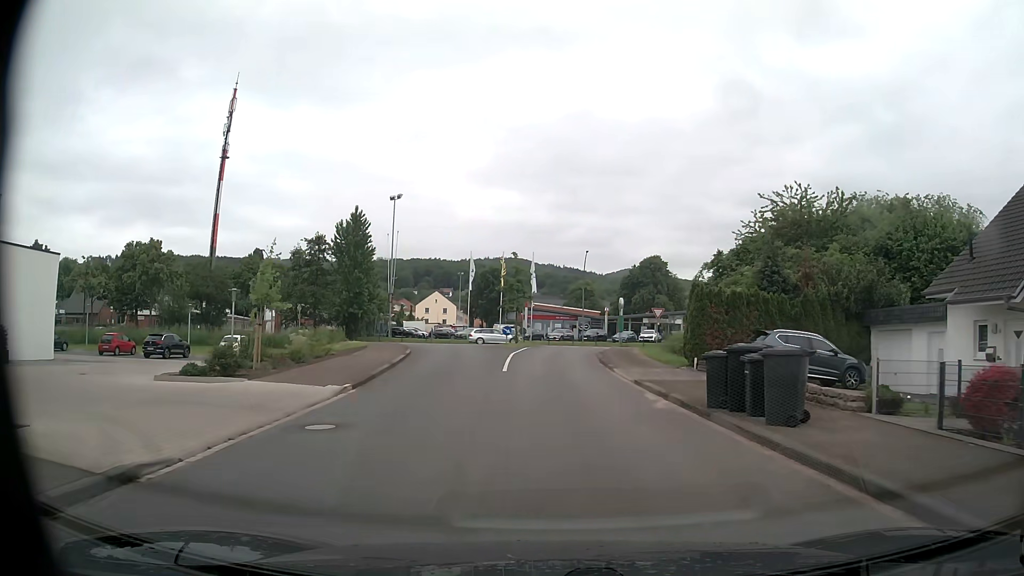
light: Day
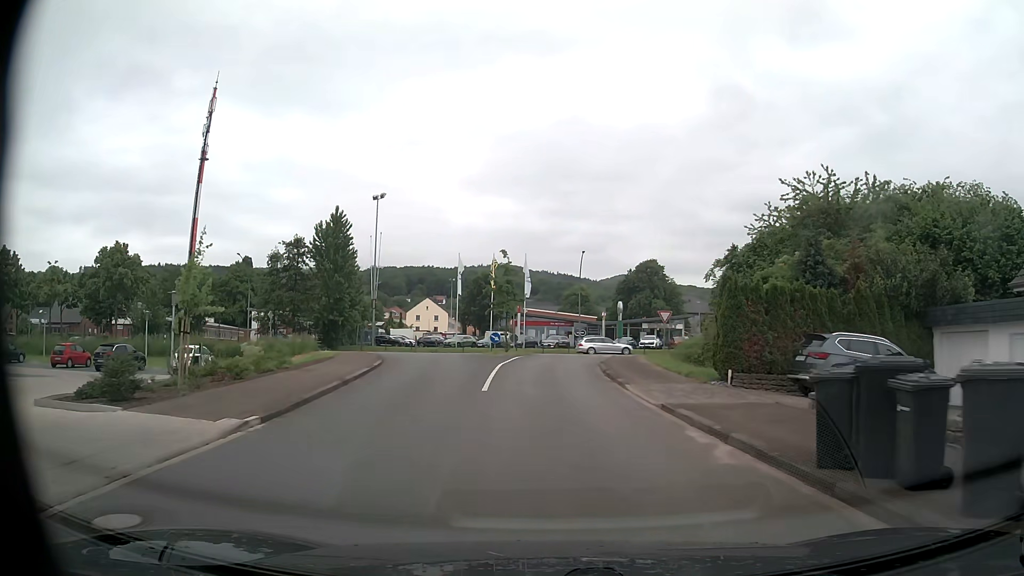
(0.0, +5.0) m; 0°
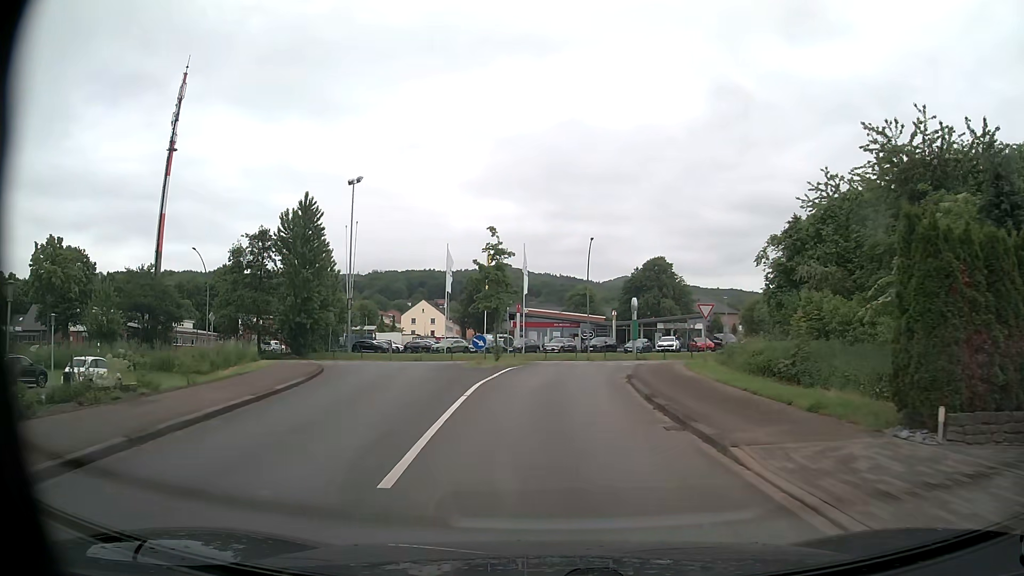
(+0.1, +10.0) m; 0°
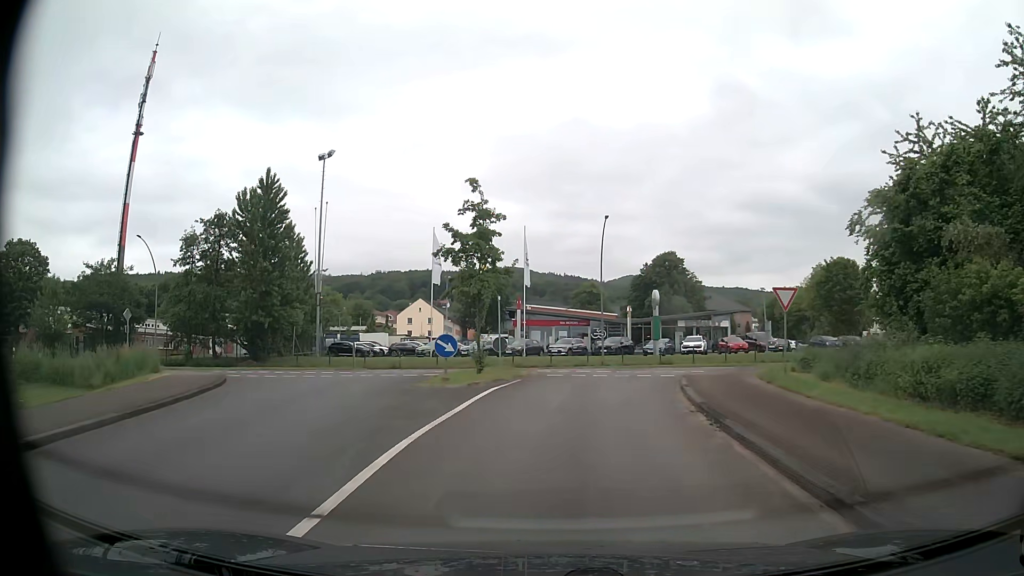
(0.0, +9.9) m; 0°
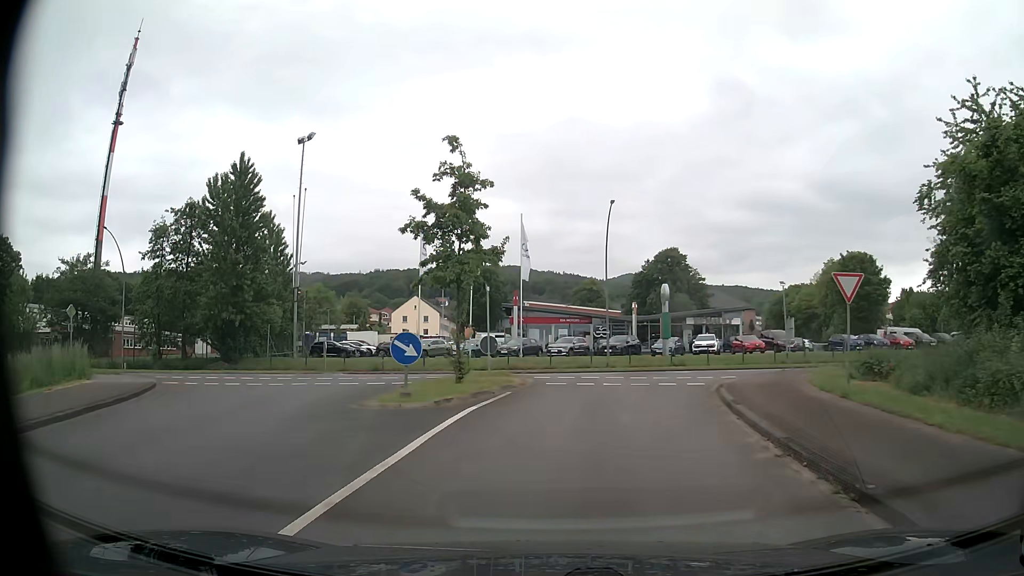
(0.0, +4.6) m; 0°
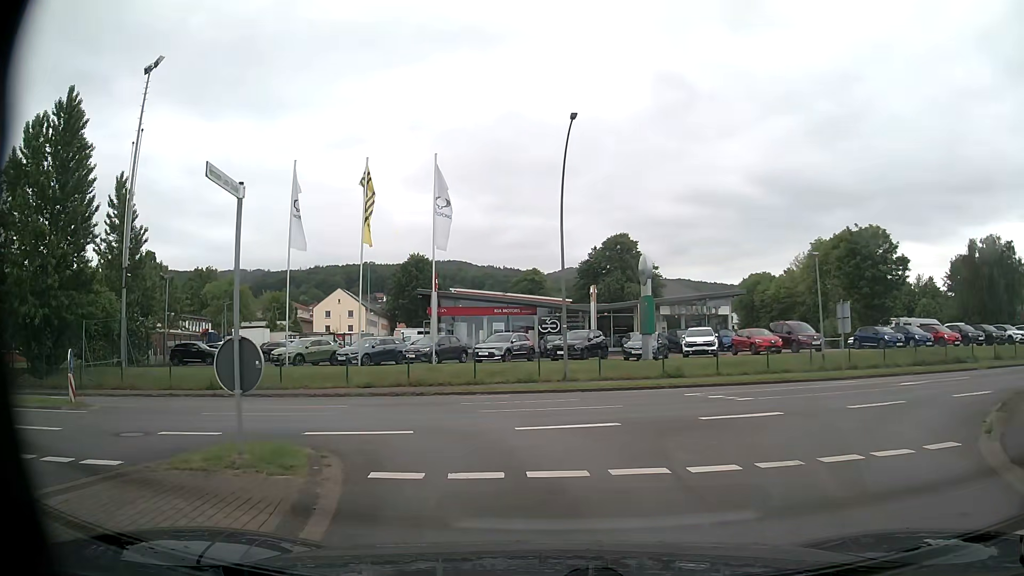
(+0.4, +14.8) m; +5°
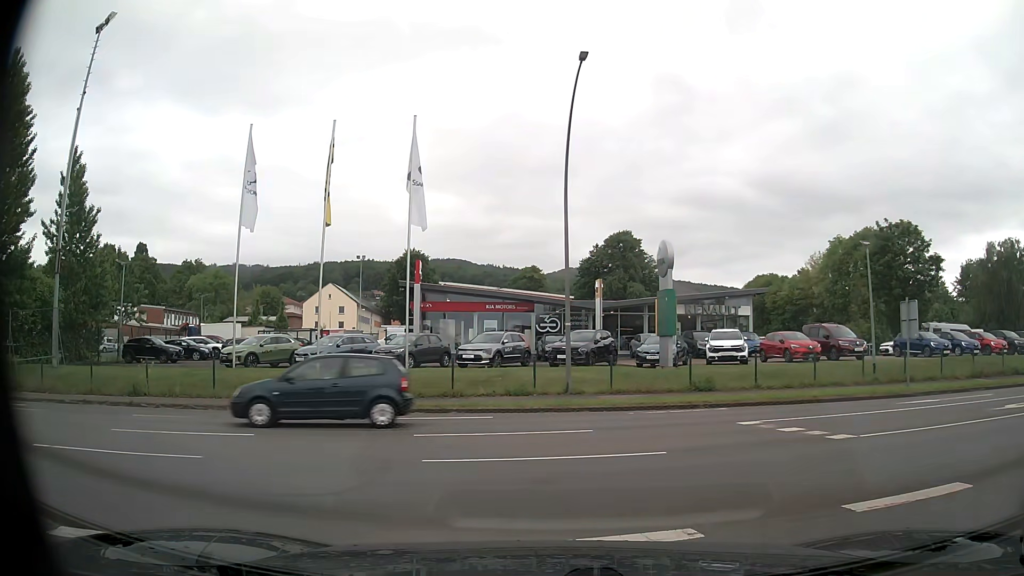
(0.0, +5.7) m; 0°
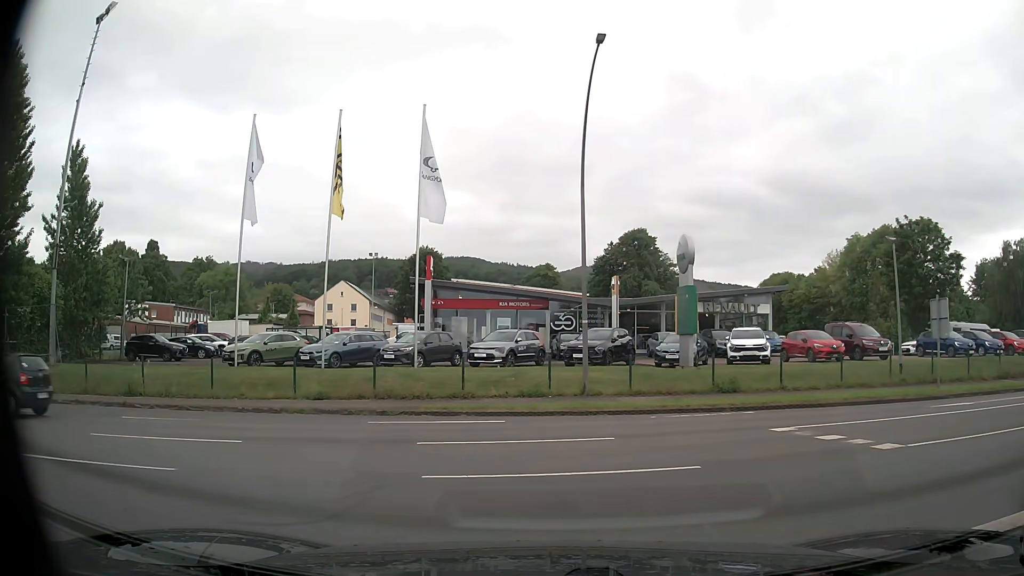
(0.0, +1.0) m; -1°
(-3, +9) (-12, +13) (-22, +13) (-32, +13) (-42, +12) (-52, +11) (-62, +11) (-71, +13) (-76, +21) (-78, +31) m
